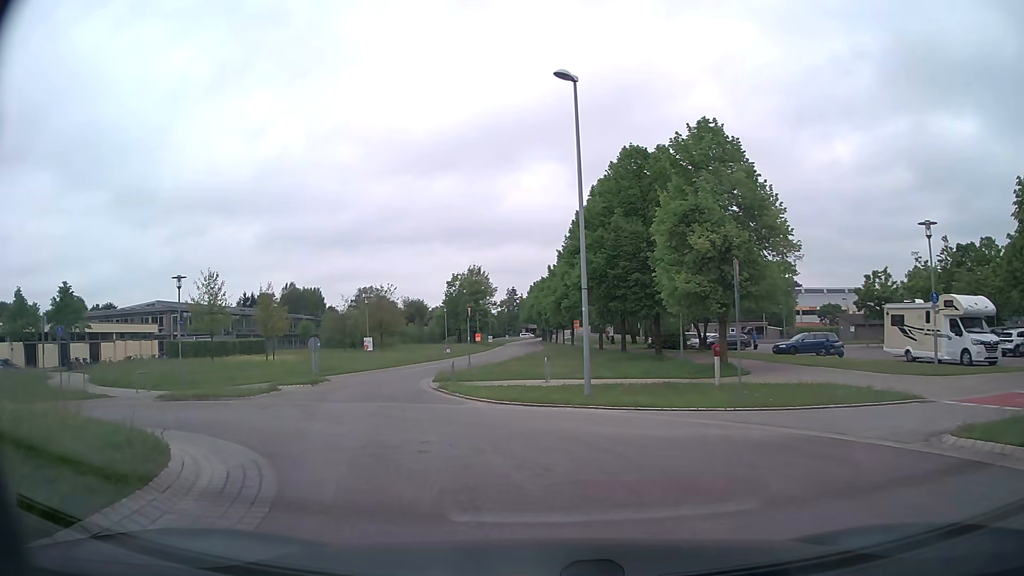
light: Day
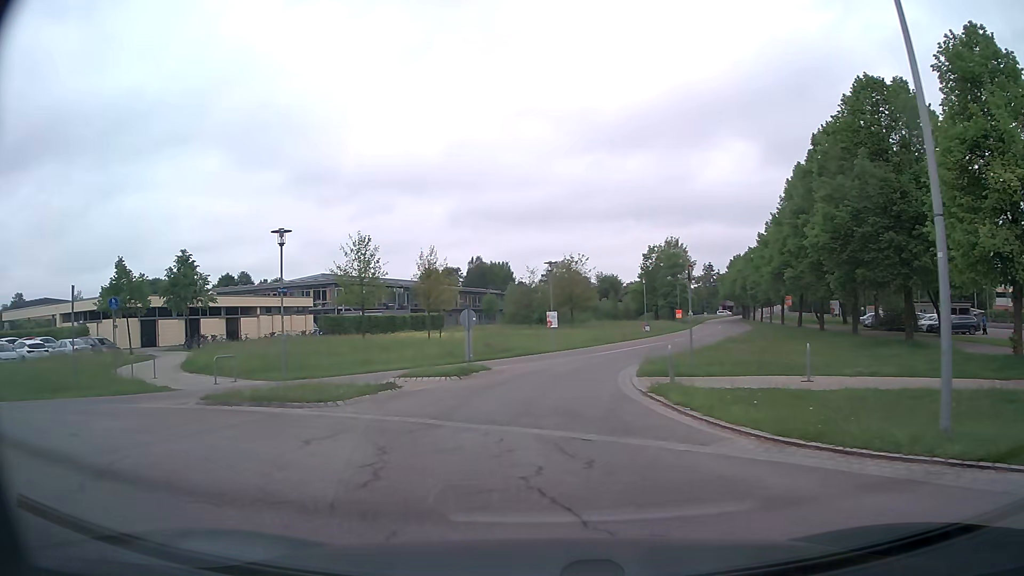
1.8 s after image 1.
(-1.0, +8.2) m; -16°
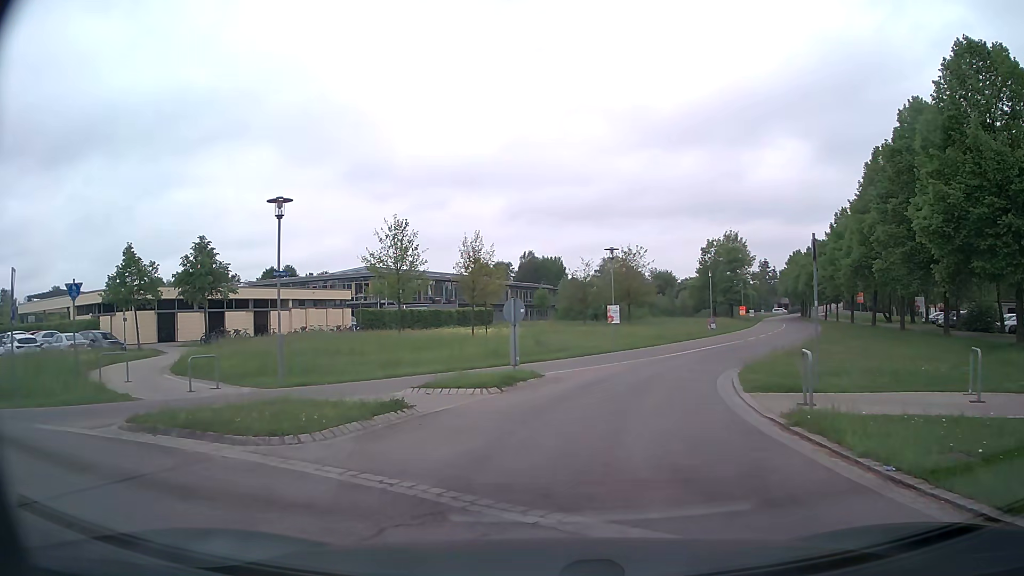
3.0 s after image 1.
(-0.2, +4.9) m; -3°
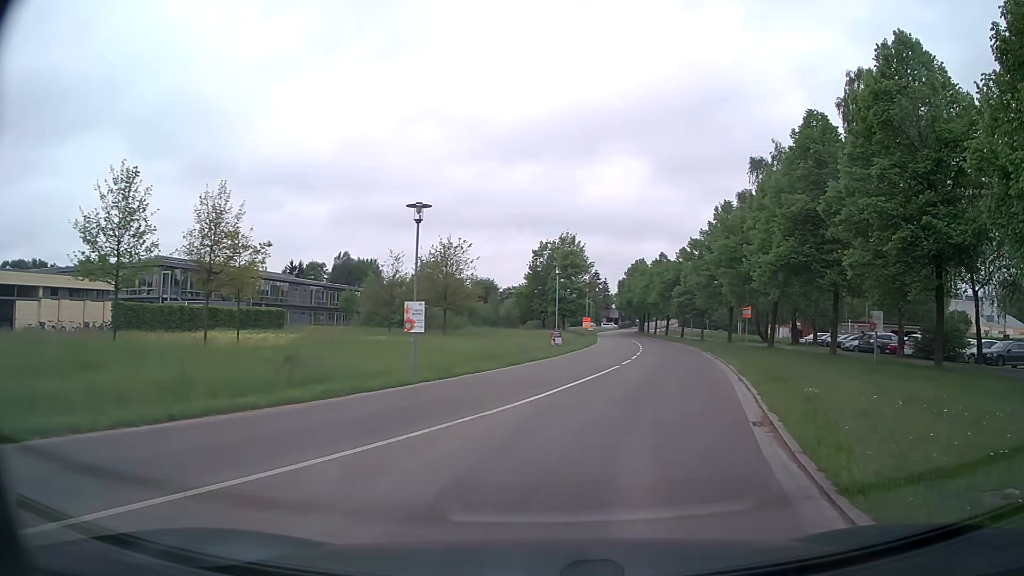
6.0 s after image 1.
(+1.1, +14.0) m; +14°
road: tertiary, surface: asphalt
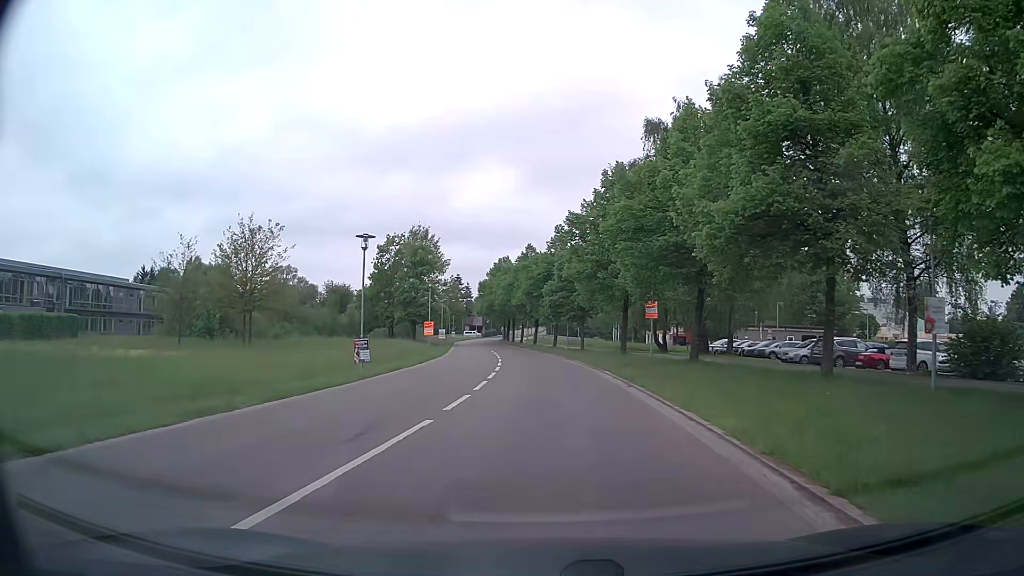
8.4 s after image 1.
(+2.2, +14.5) m; +11°
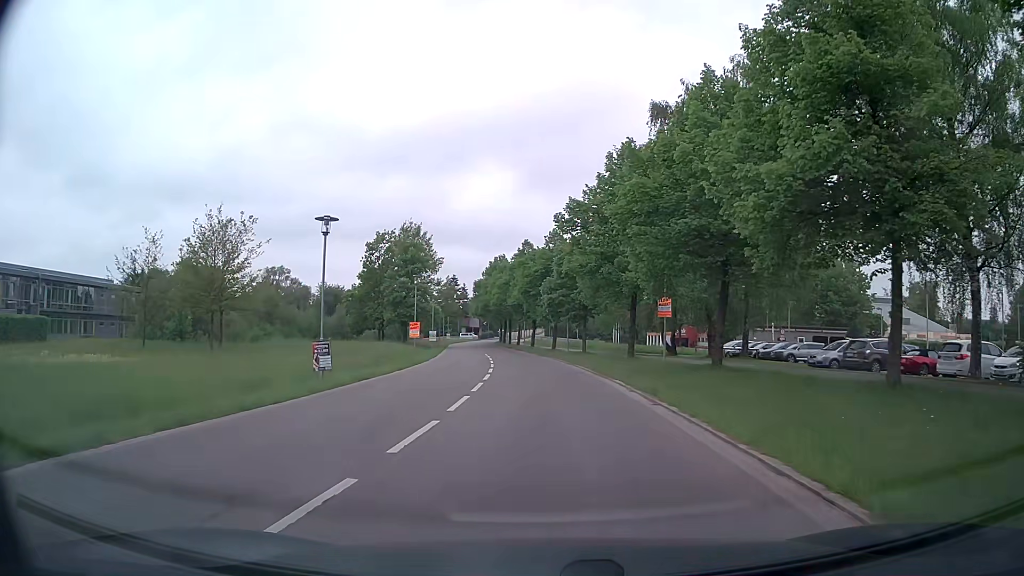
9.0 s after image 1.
(+0.1, +4.4) m; +1°
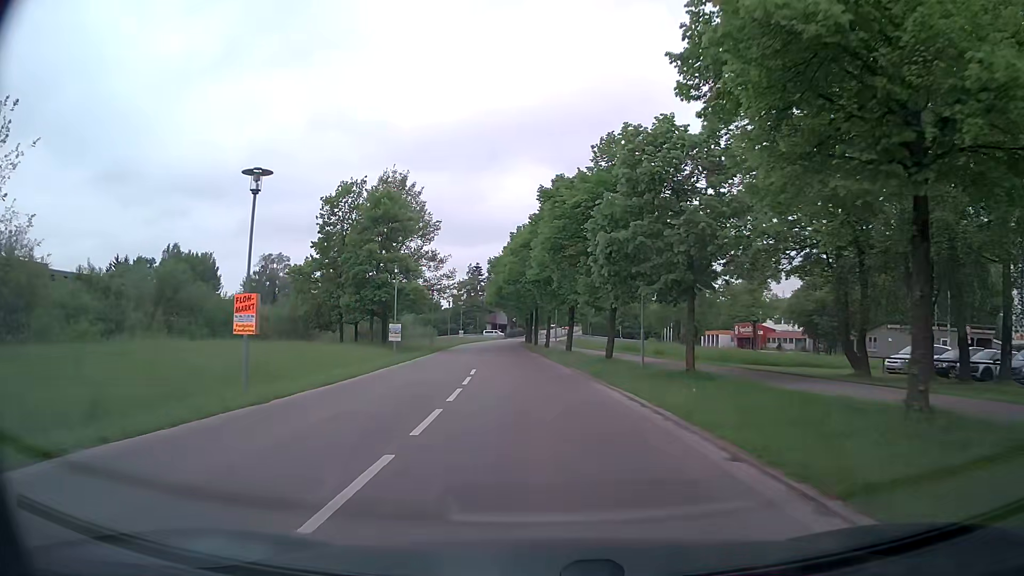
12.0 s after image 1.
(-0.7, +26.4) m; -4°
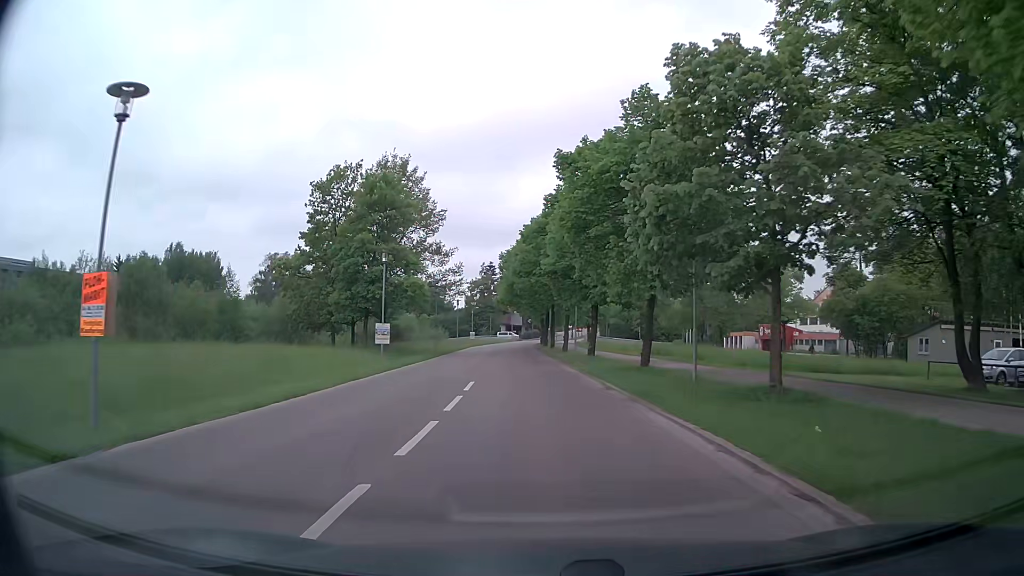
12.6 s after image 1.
(-0.1, +6.1) m; -1°
(0, +10) (0, +20) (-1, +30) (-2, +40) (-2, +50) (-3, +60) (-3, +70) (-4, +80) (-3, +90) (-3, +100) m
